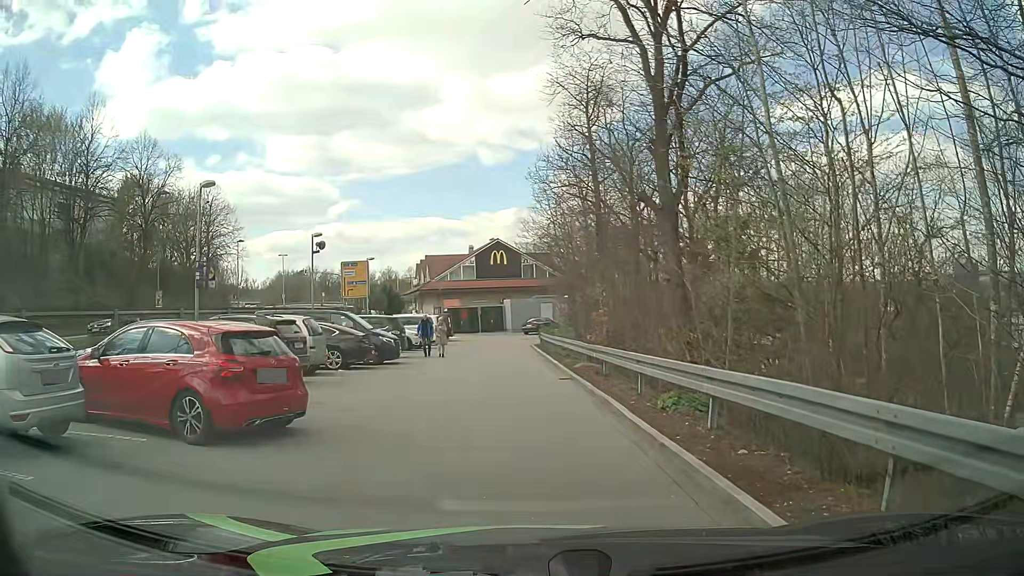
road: tertiary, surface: asphalt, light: Day
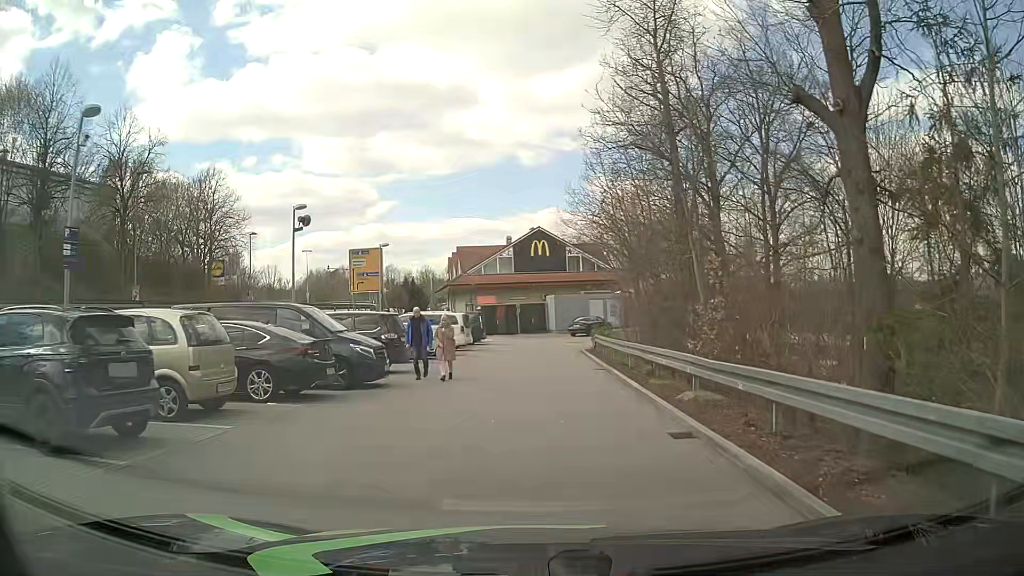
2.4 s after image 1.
(-0.4, +9.2) m; -2°
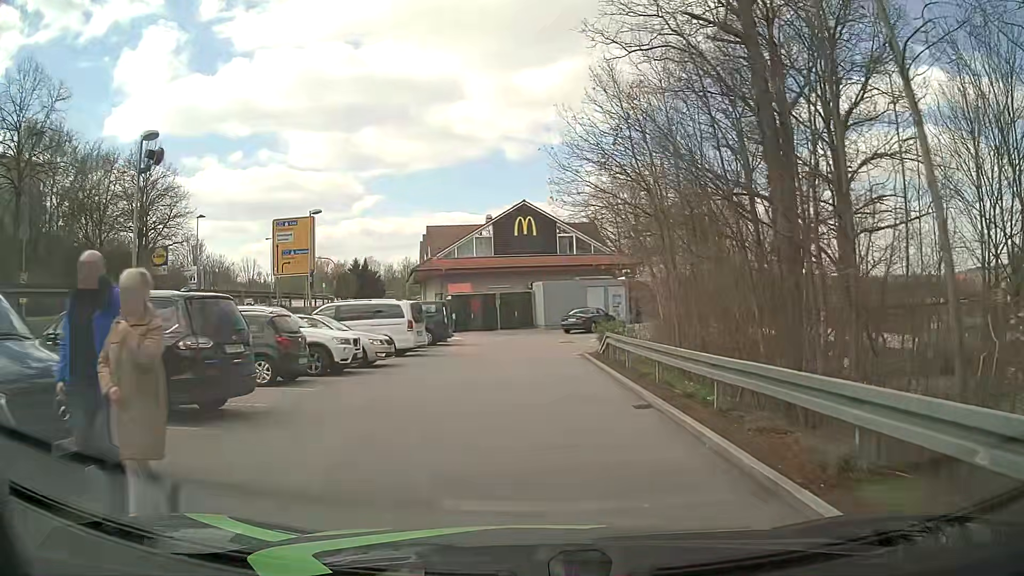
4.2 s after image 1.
(0.0, +10.5) m; +1°
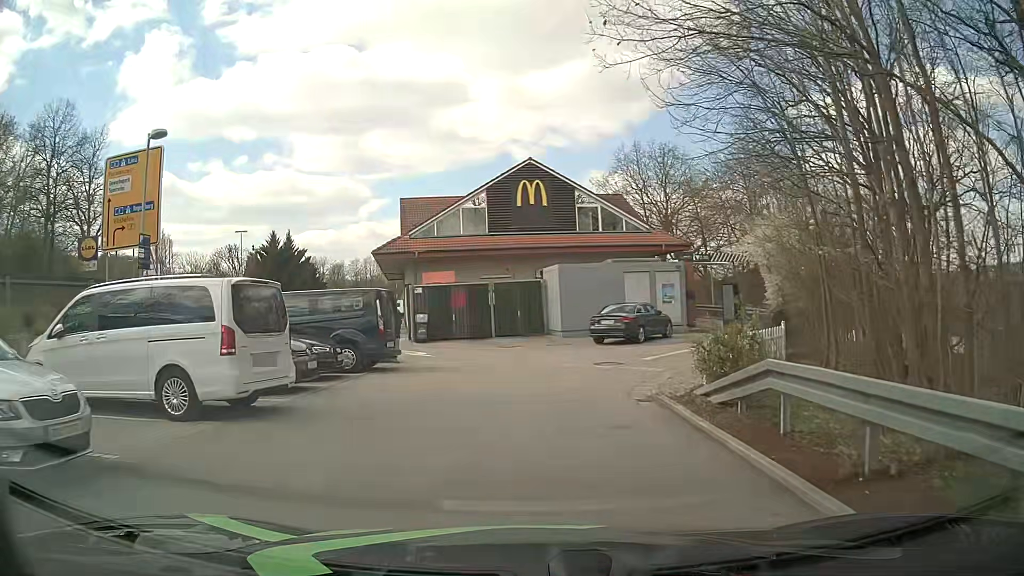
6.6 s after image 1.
(-0.3, +14.0) m; -3°
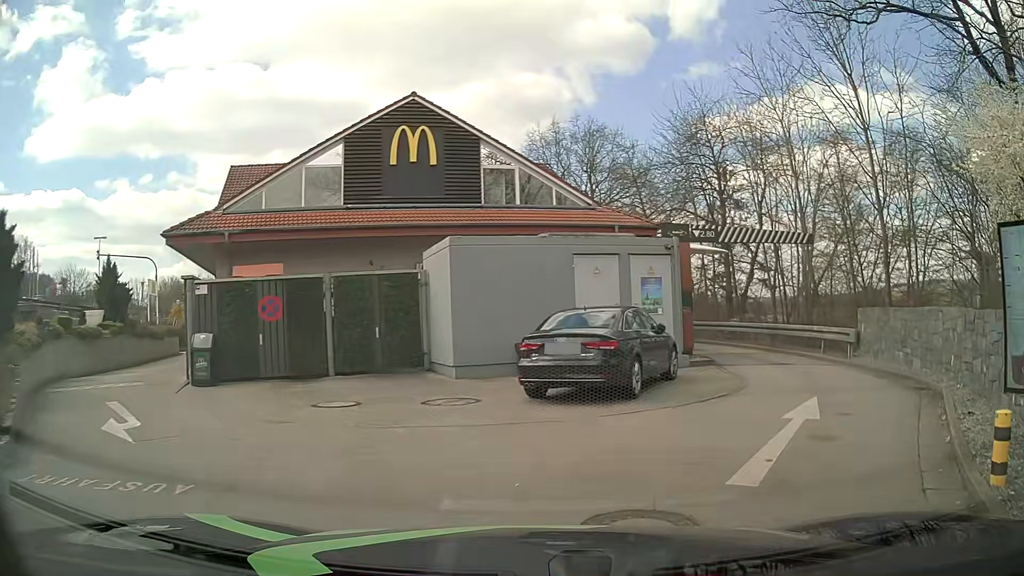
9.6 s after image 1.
(+0.6, +13.0) m; +9°
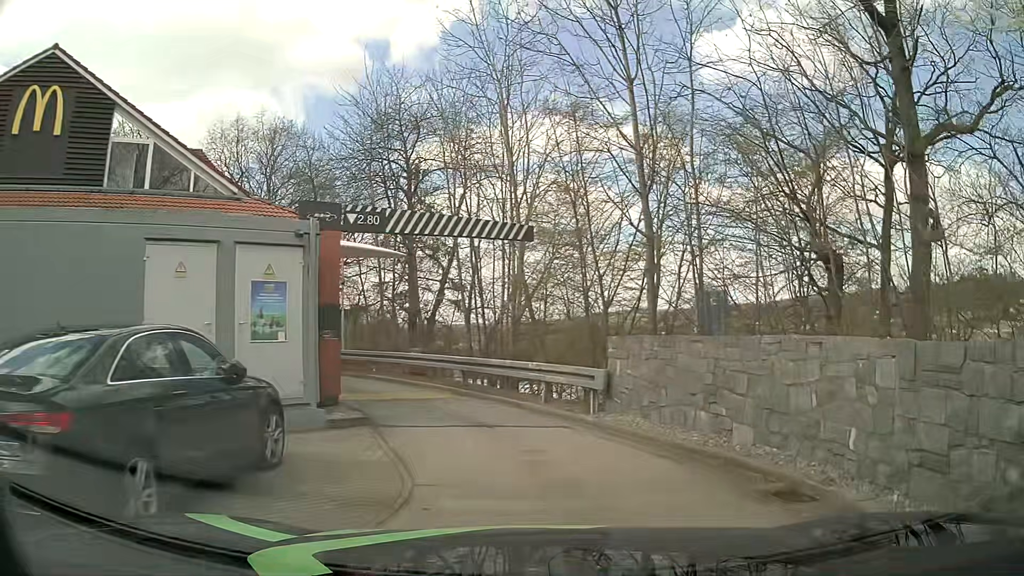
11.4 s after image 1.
(+1.4, +6.0) m; +27°
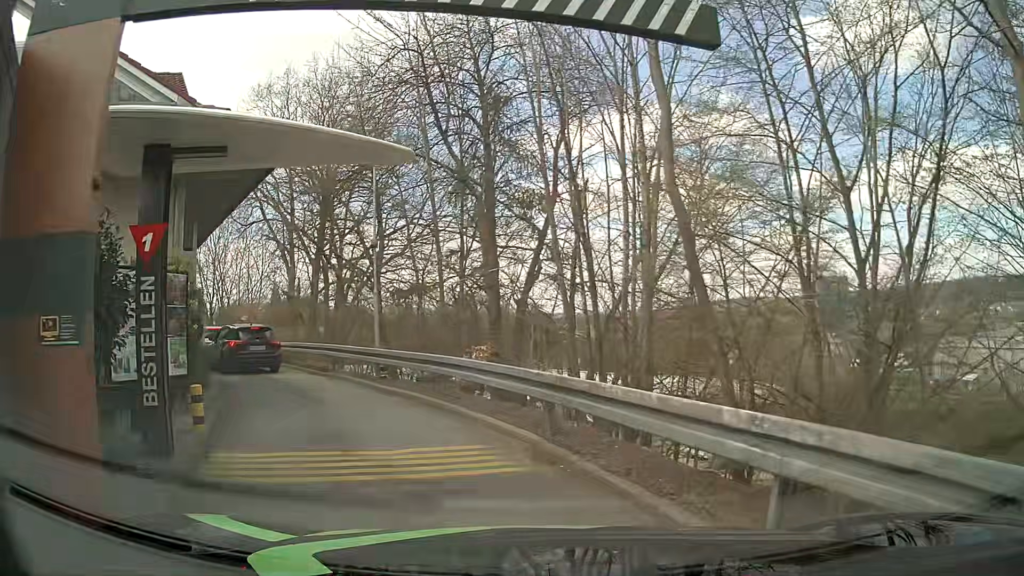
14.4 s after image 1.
(-0.2, +8.2) m; -8°
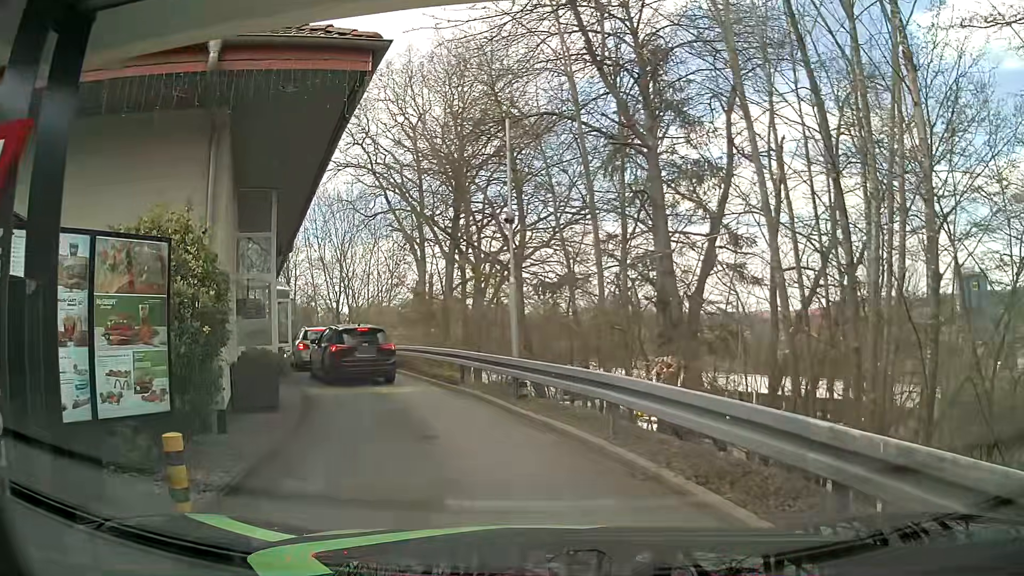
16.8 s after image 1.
(-0.5, +3.7) m; -12°
